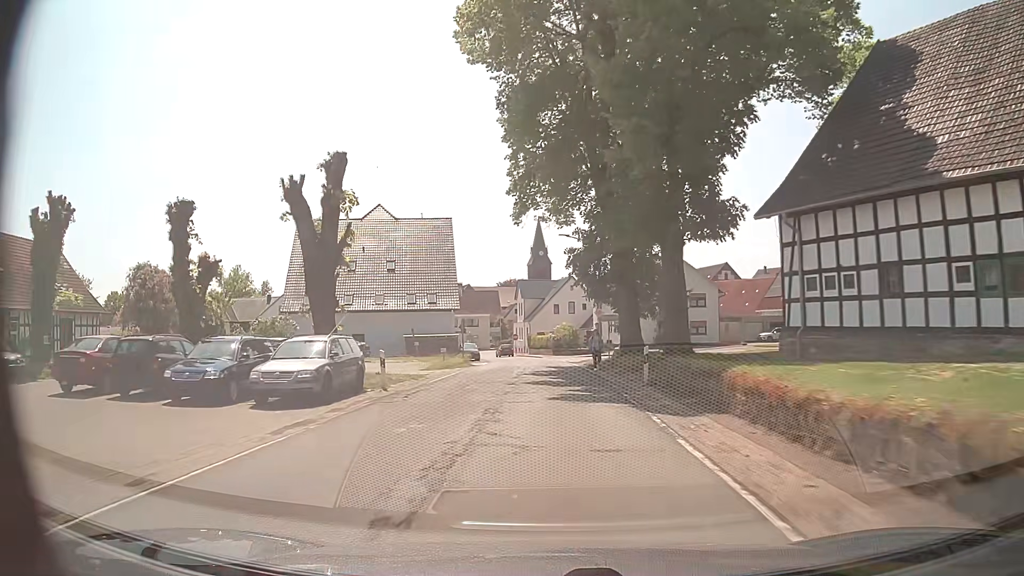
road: secondary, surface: asphalt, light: Day
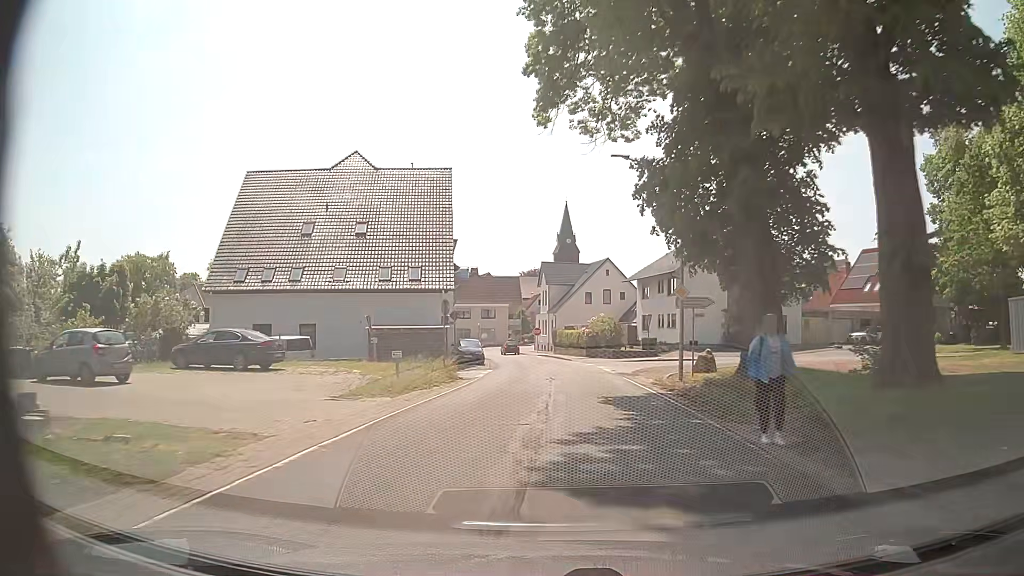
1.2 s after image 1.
(-0.6, +17.0) m; -3°
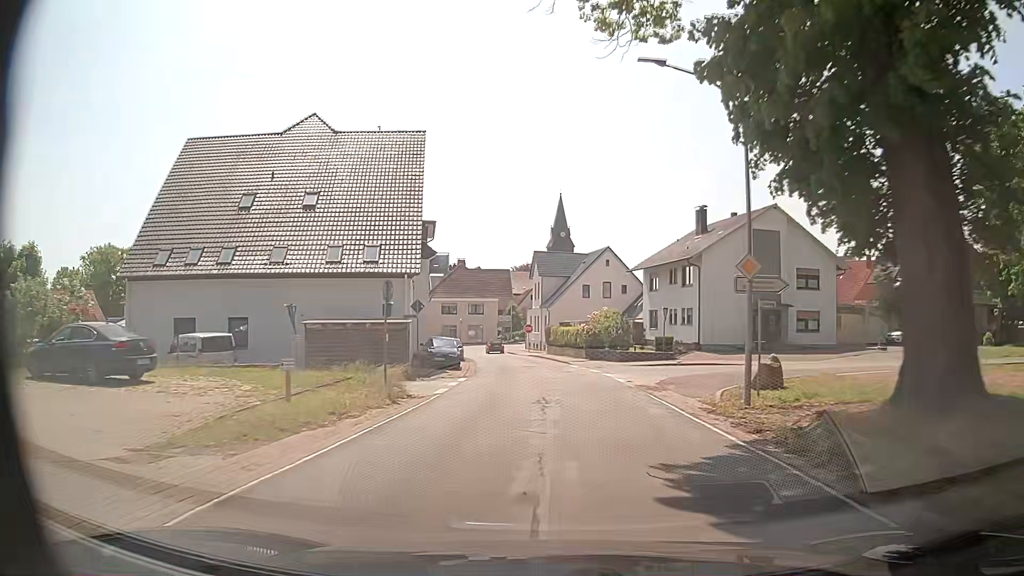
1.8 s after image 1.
(+0.1, +8.2) m; +1°
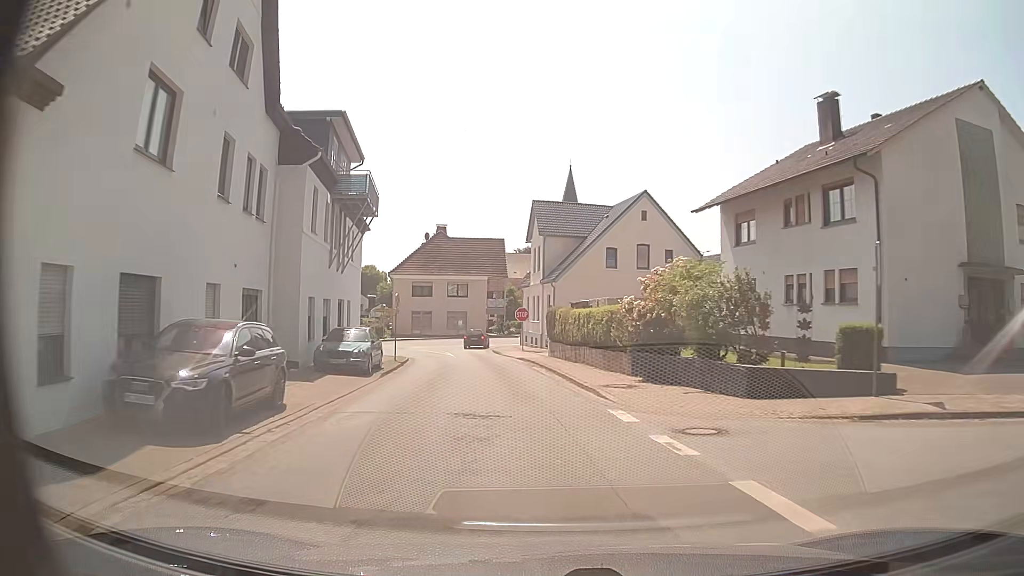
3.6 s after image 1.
(+0.3, +23.5) m; -1°
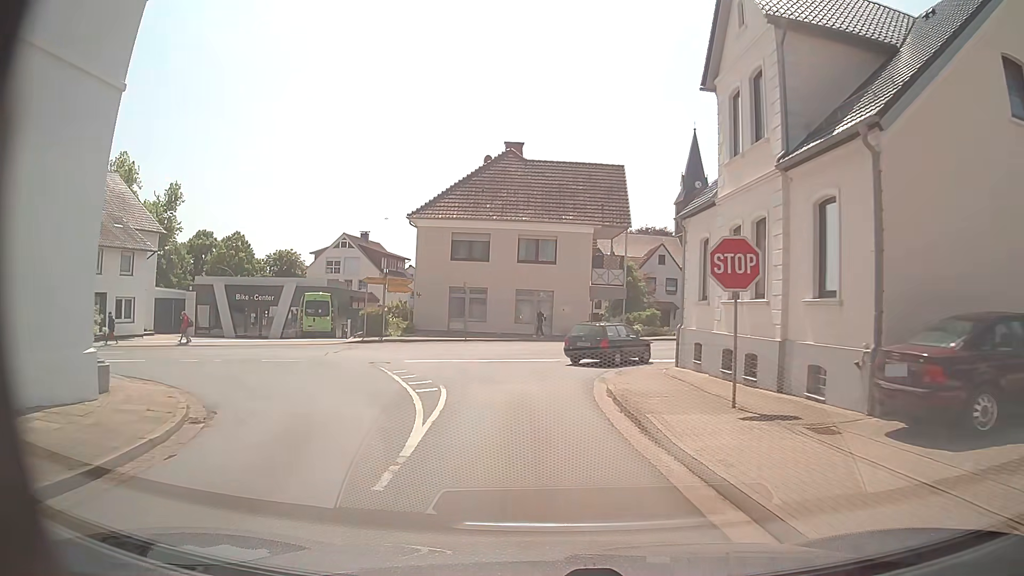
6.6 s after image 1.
(-2.8, +32.6) m; -9°
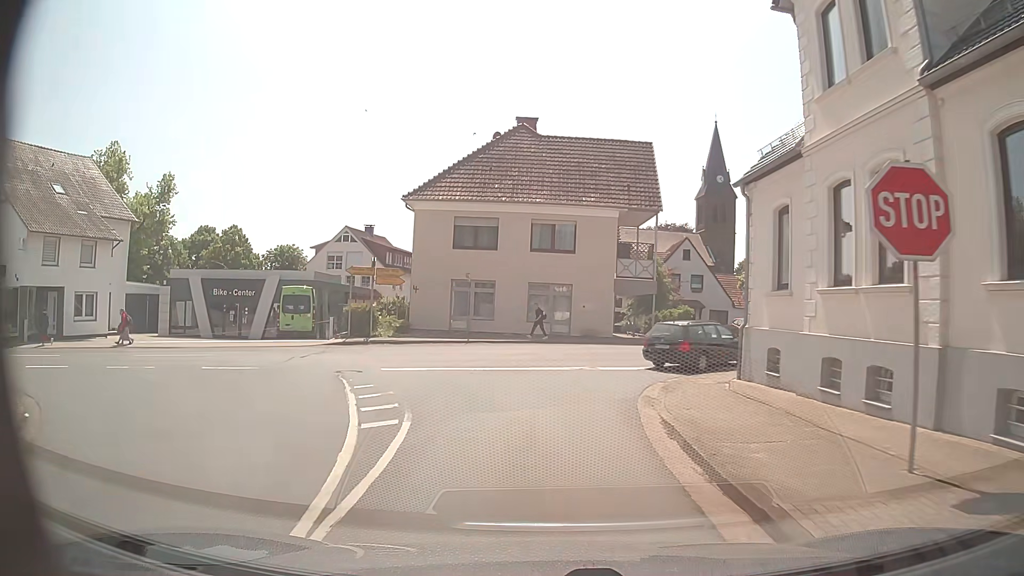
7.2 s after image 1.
(0.0, +5.2) m; 0°
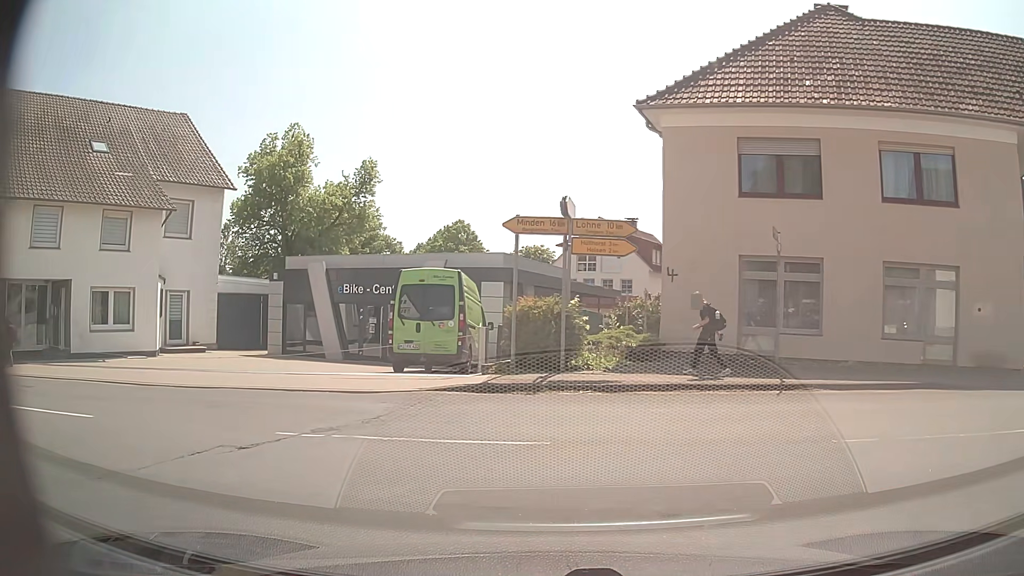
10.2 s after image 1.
(-1.5, +15.0) m; -23°
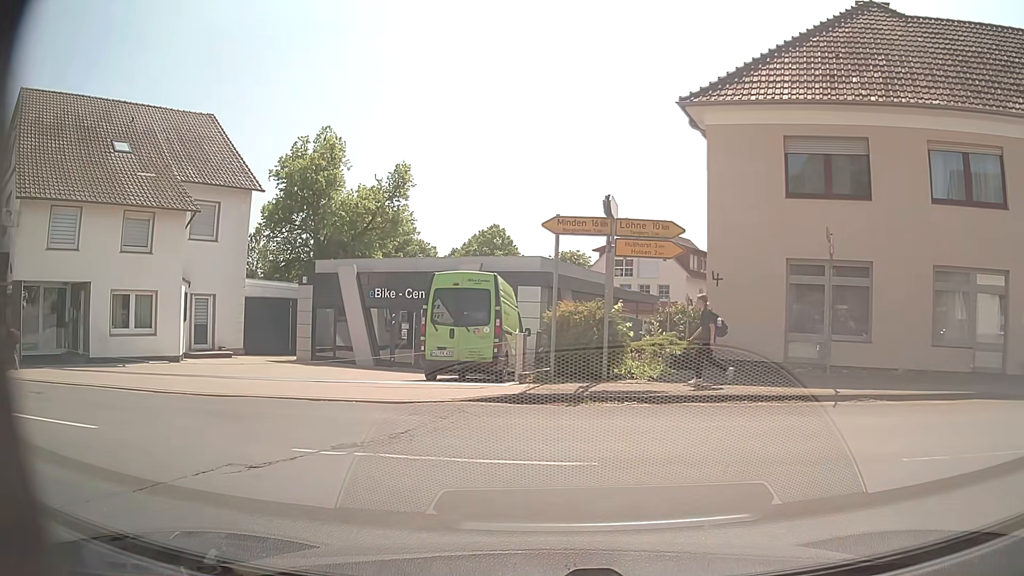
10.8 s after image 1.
(0.0, +0.6) m; -5°
(-4, +8) (-14, +12) (-24, +14) (-33, +16) (-43, +18) (-53, +22) (-62, +26) (-71, +30) (-80, +35) (-88, +40) m
